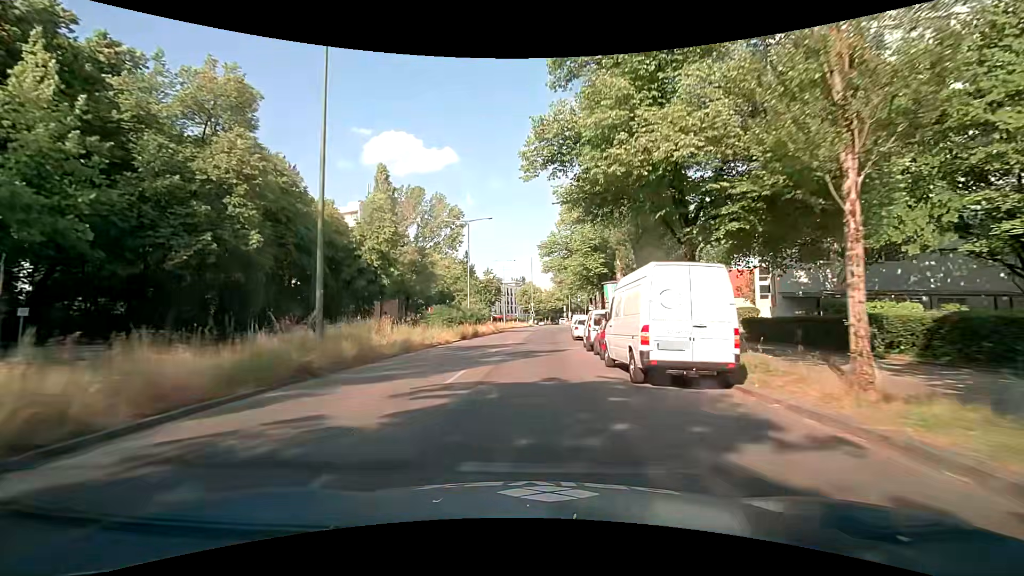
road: secondary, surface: asphalt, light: Day
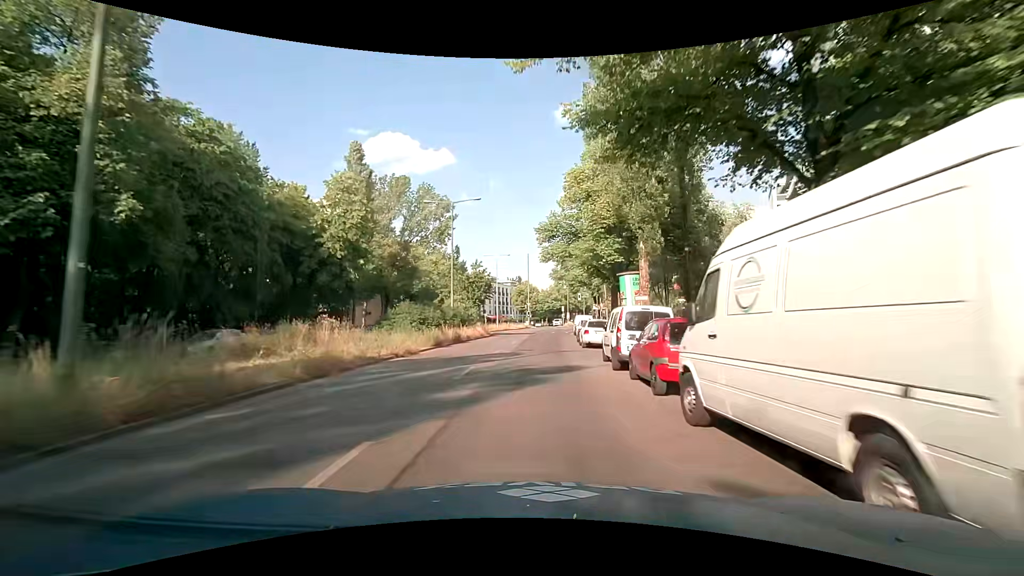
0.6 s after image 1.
(+0.2, +7.8) m; +1°
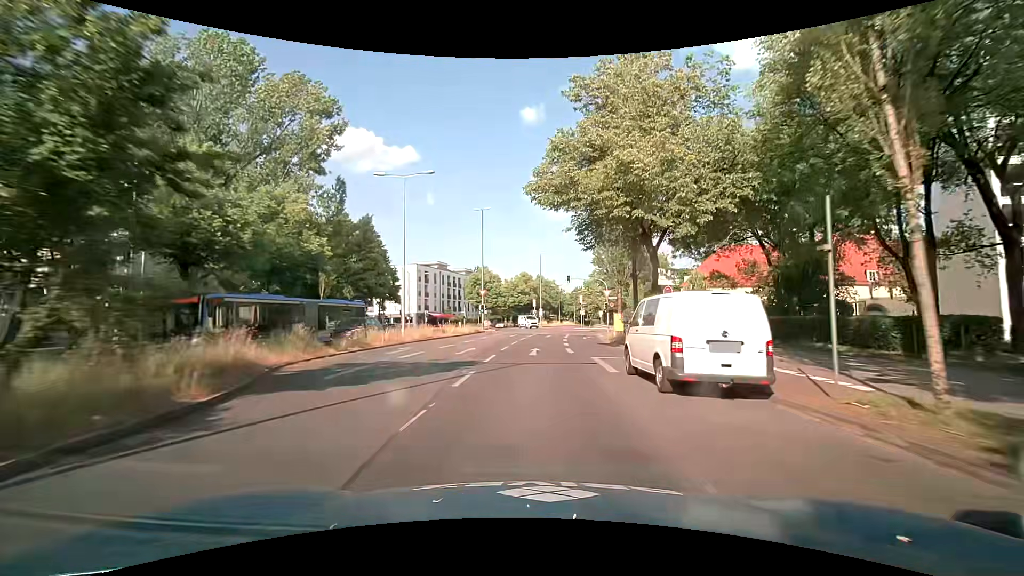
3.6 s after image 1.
(+1.4, +38.5) m; +5°
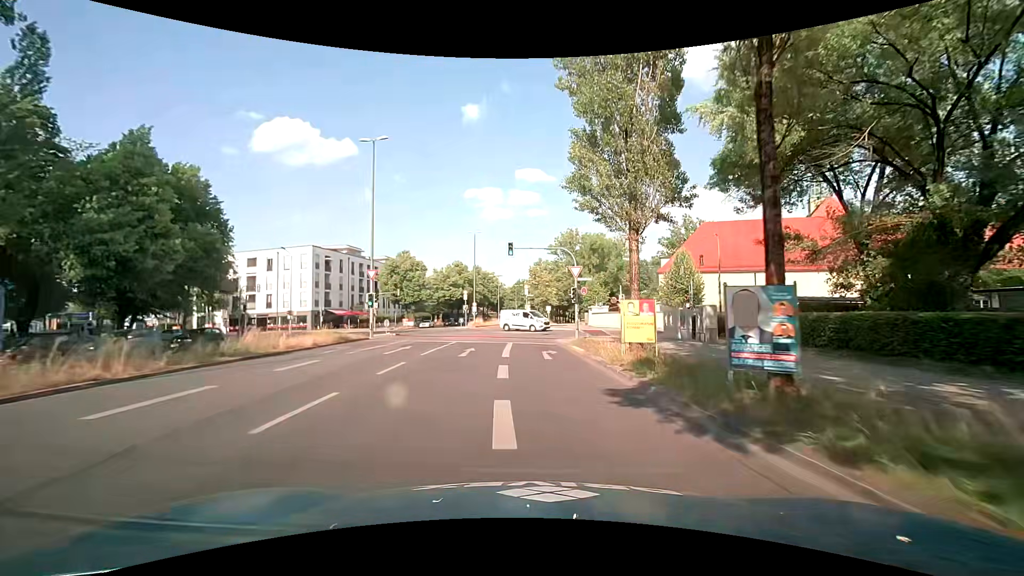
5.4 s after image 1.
(+1.2, +21.7) m; +7°
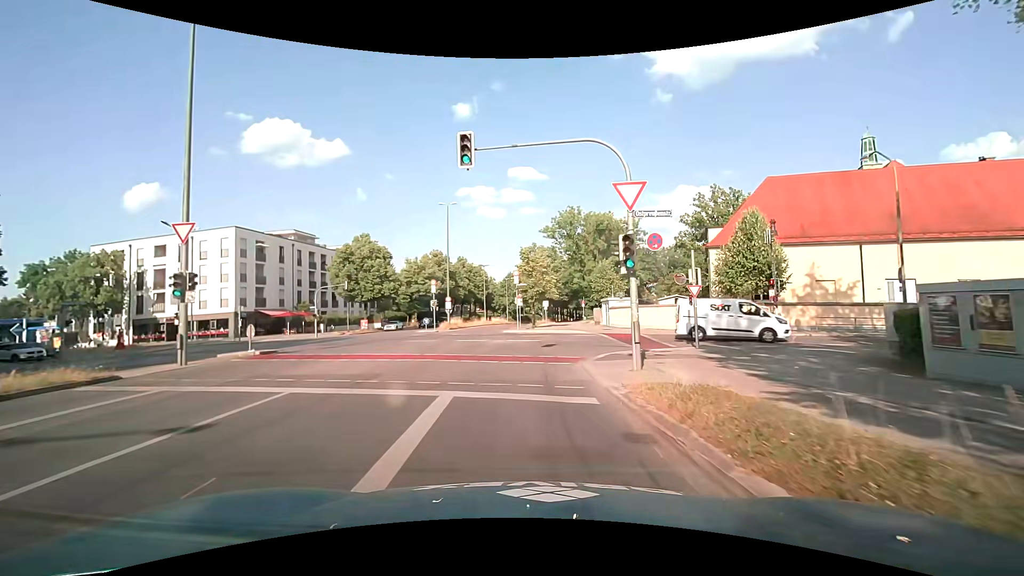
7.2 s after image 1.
(+0.2, +18.4) m; +1°
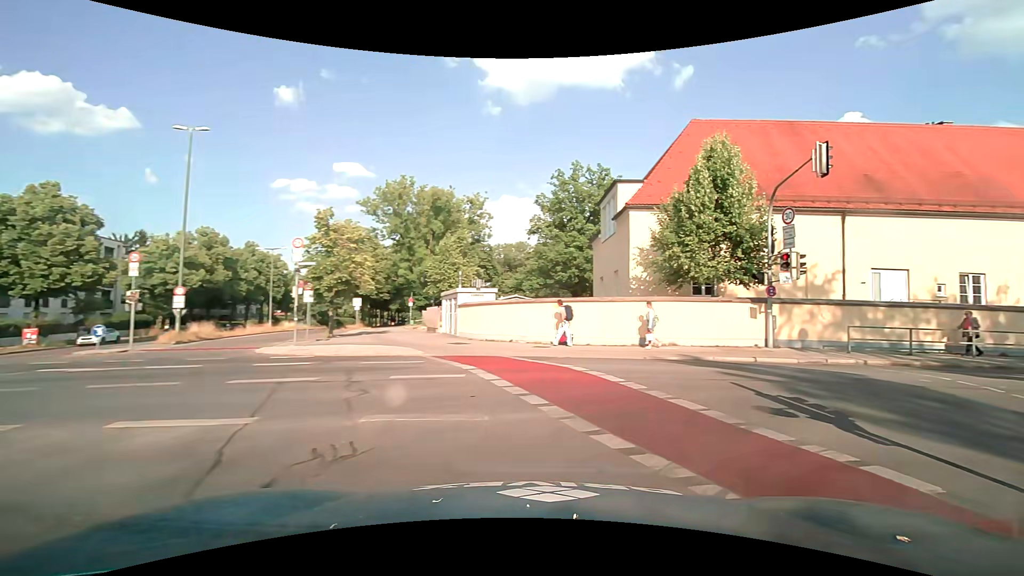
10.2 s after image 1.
(+0.7, +18.4) m; +18°
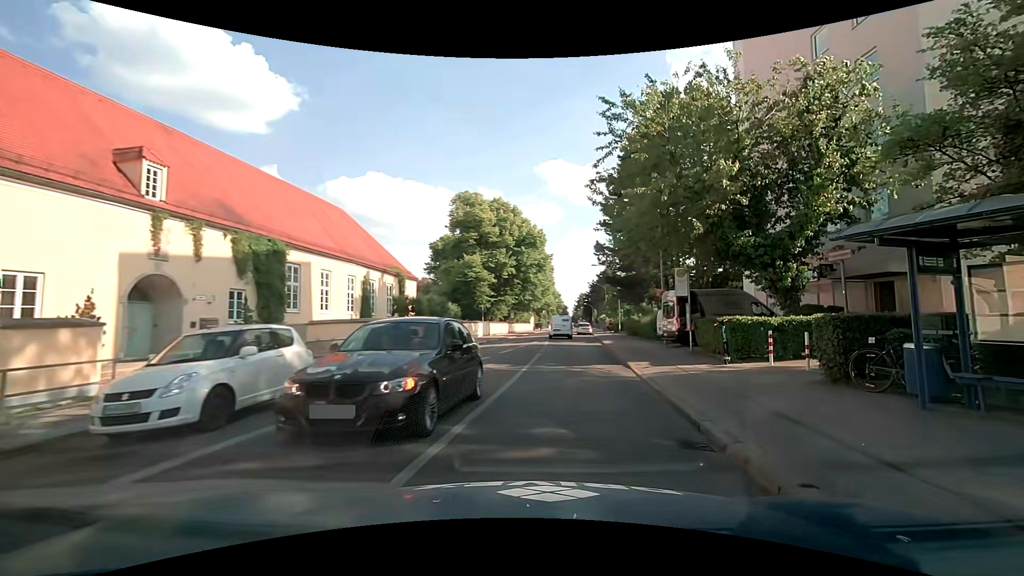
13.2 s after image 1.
(+10.5, +9.8) m; +86°
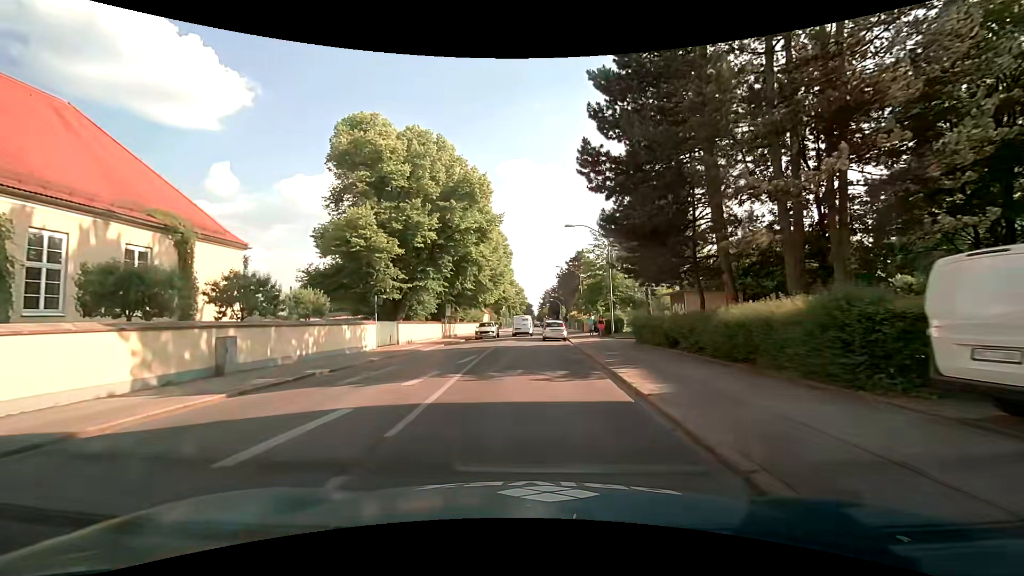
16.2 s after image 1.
(+1.7, +23.6) m; +3°
(0, +10) (0, +20) (-1, +30) (-1, +40) (-1, +50) (0, +60) (0, +70) (0, +80) (+1, +90) (+1, +100) m
